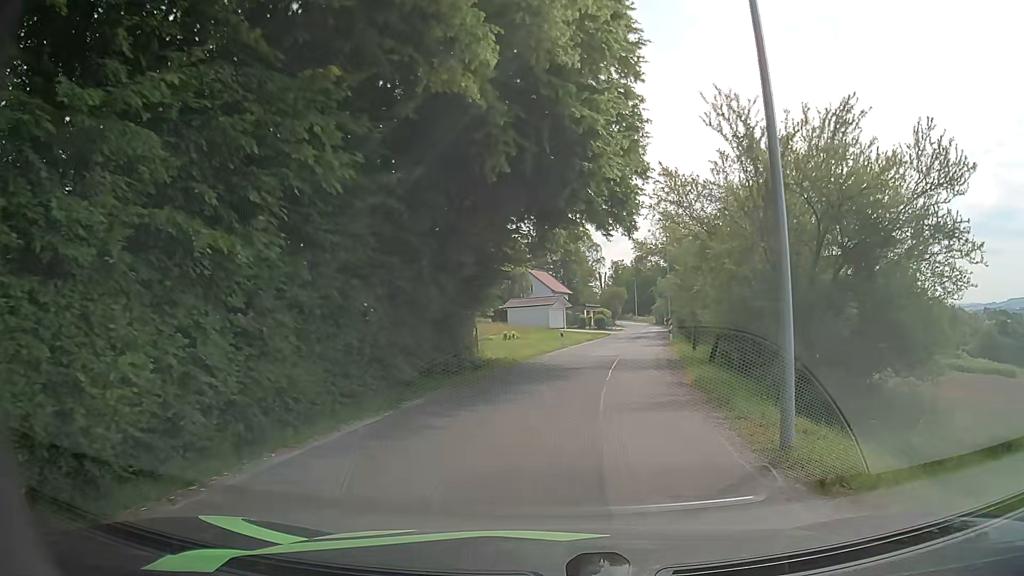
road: residential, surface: asphalt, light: Day
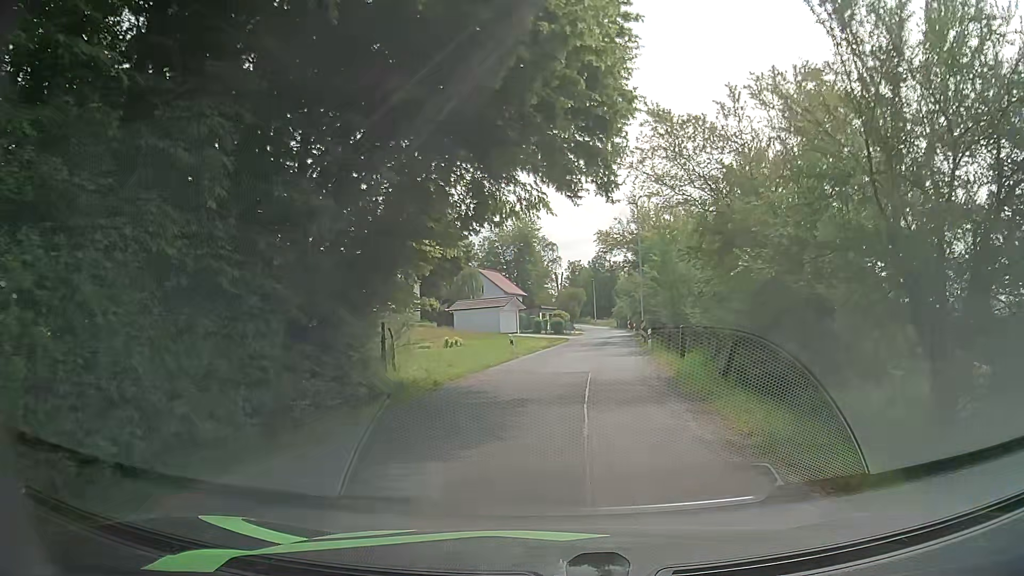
(+0.1, +7.8) m; +3°
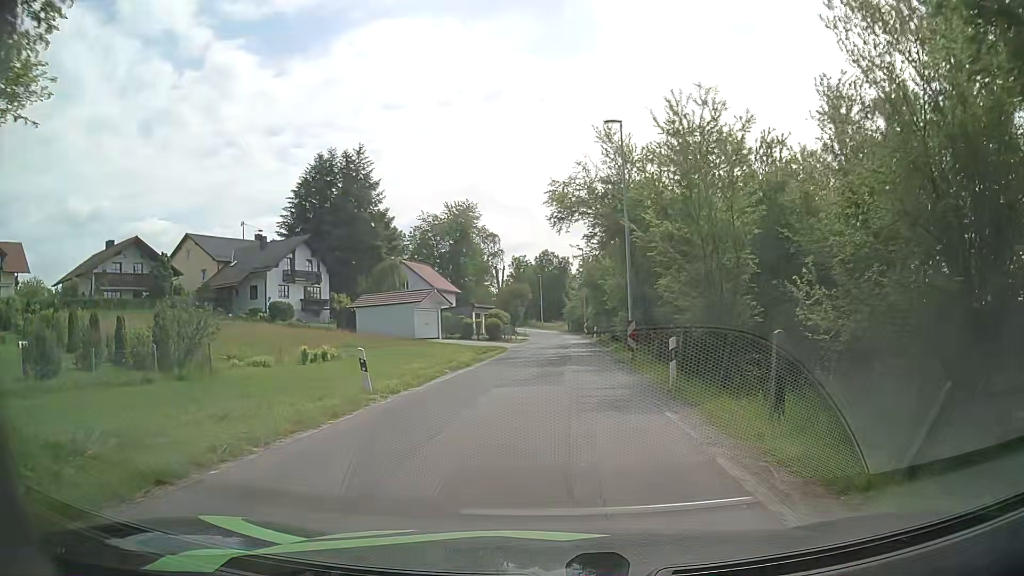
(+0.6, +16.5) m; +4°
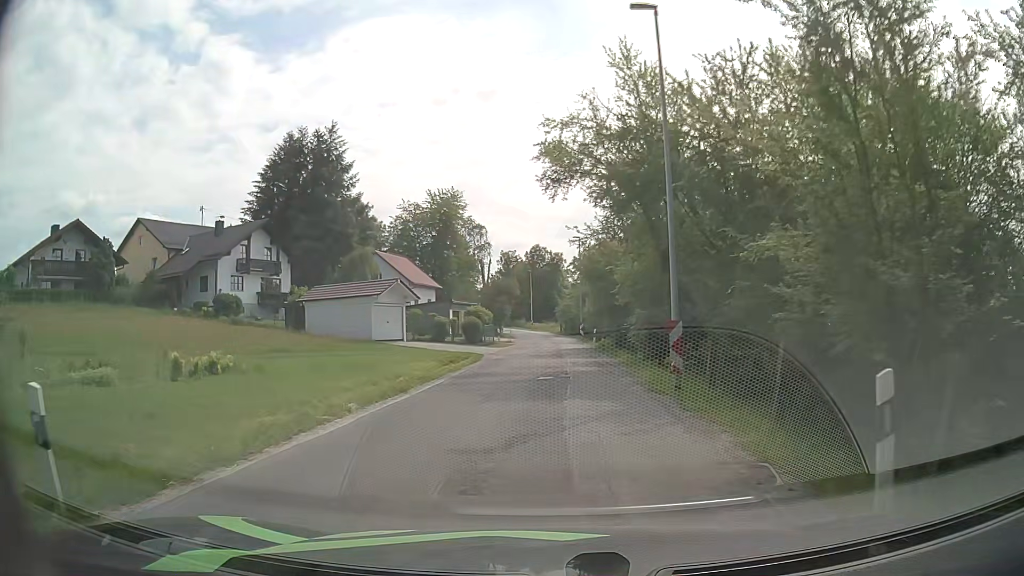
(+0.1, +9.0) m; +2°
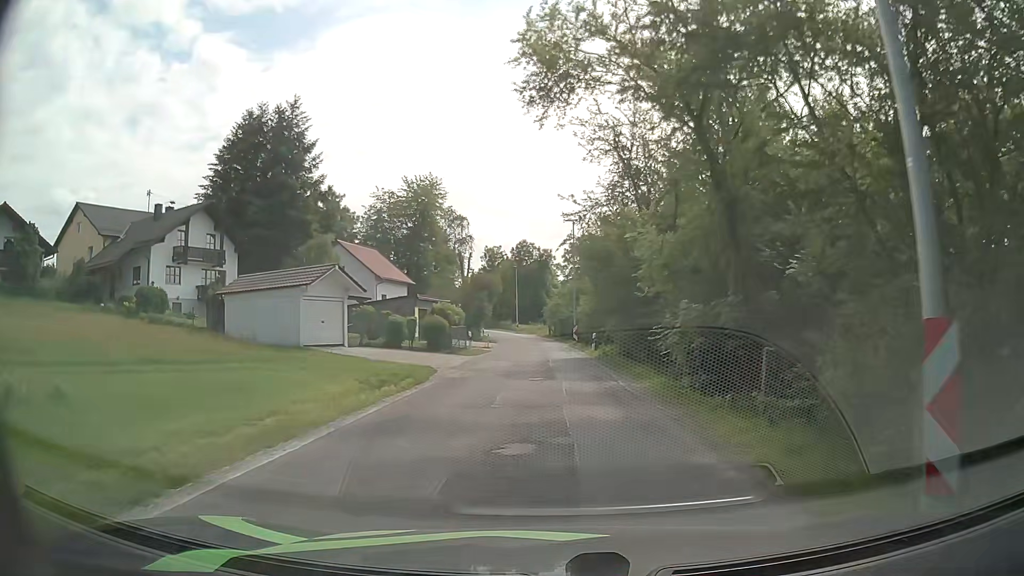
(-0.1, +9.4) m; 0°
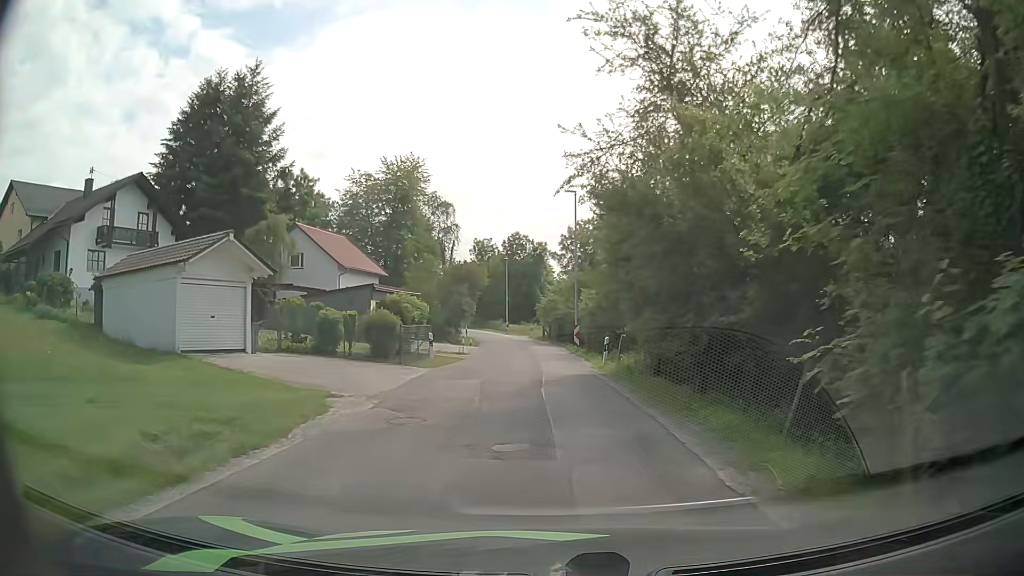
(0.0, +9.7) m; 0°
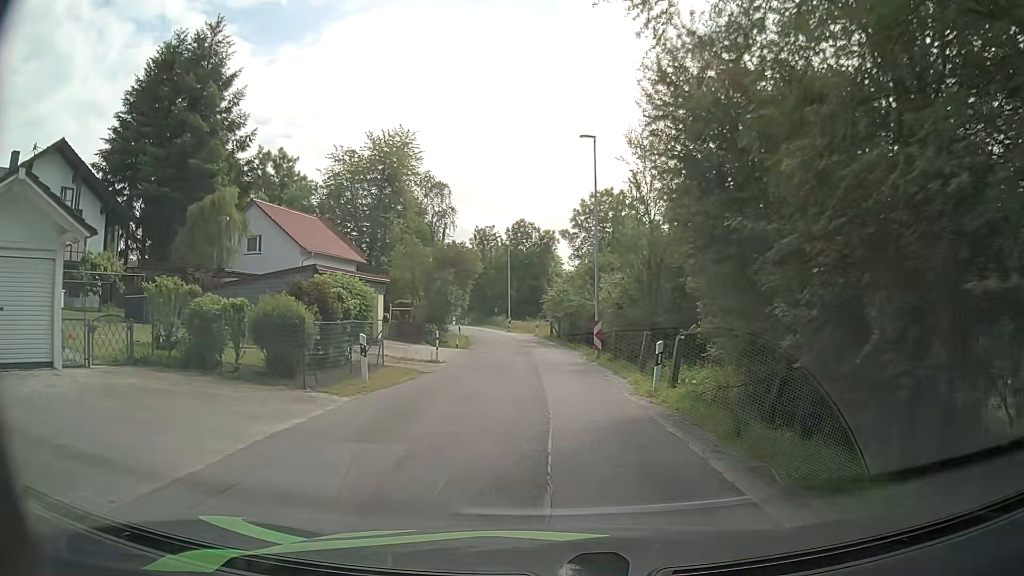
(0.0, +9.5) m; -1°
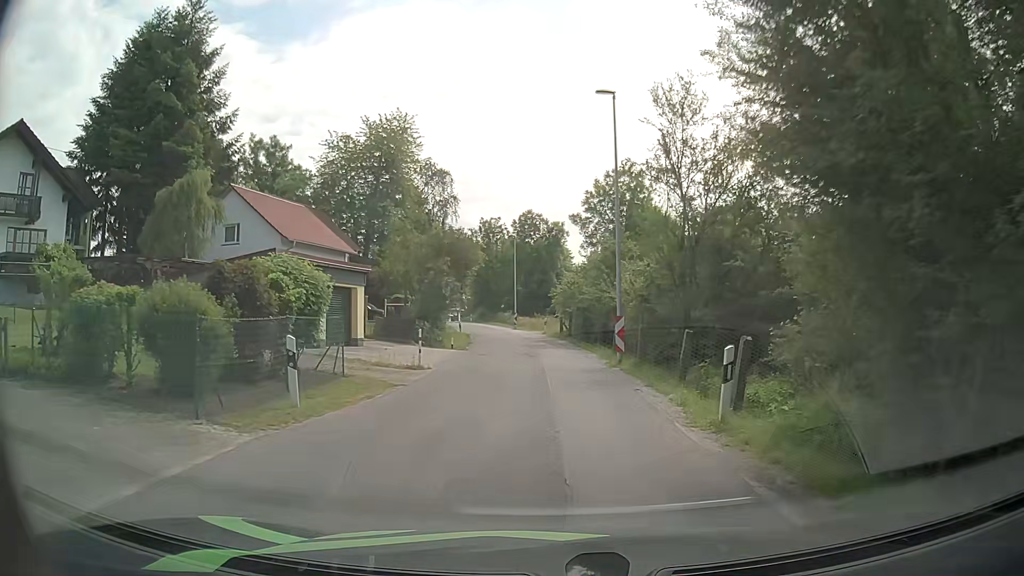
(0.0, +4.5) m; 0°
(0, +10) (-1, +20) (-1, +30) (-2, +40) (-3, +50) (-5, +60) (-7, +69) (-10, +79) (-13, +89) (-16, +98) m
